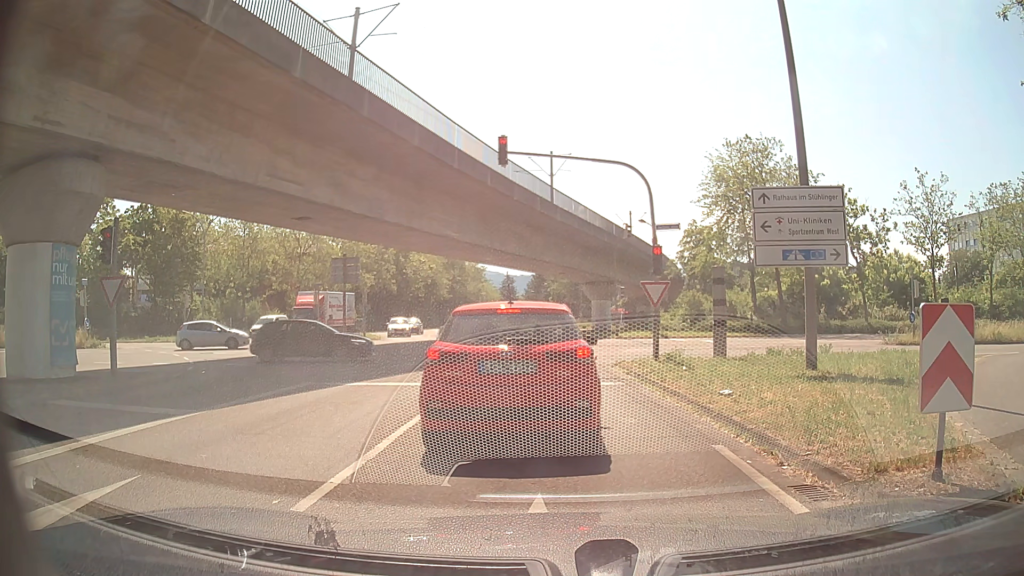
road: tertiary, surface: asphalt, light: Day
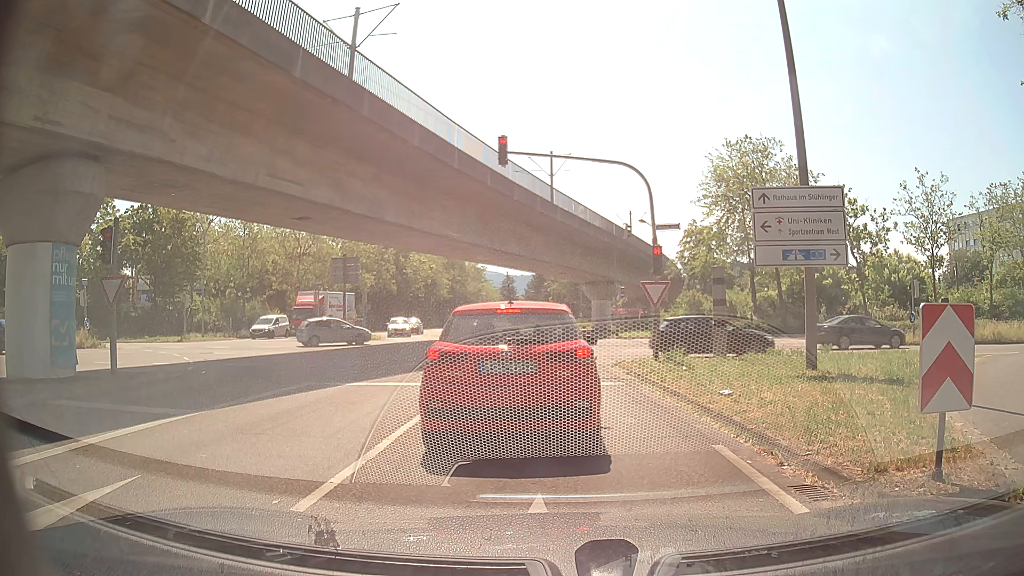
(0.0, 0.0) m; 0°
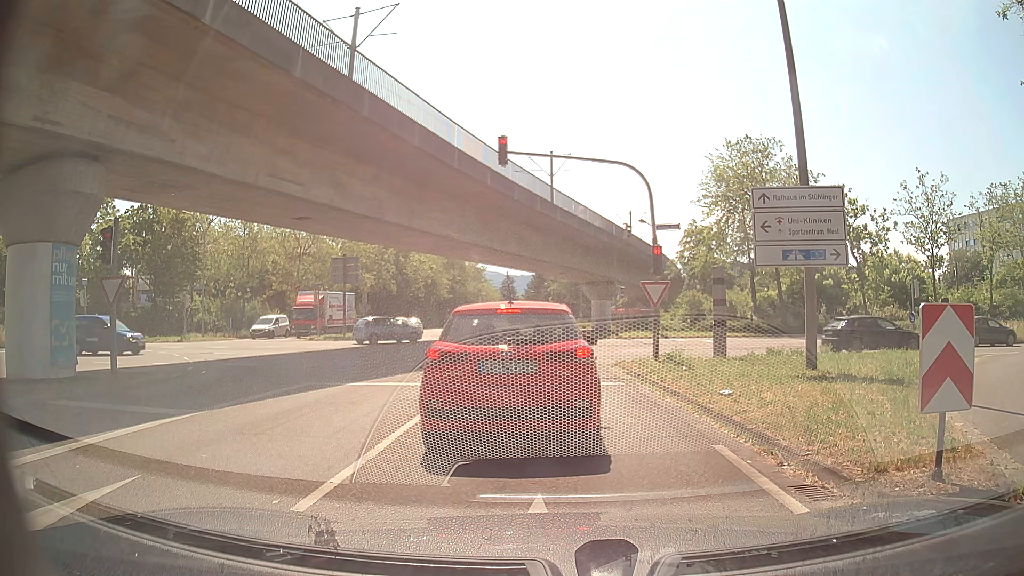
(0.0, 0.0) m; 0°
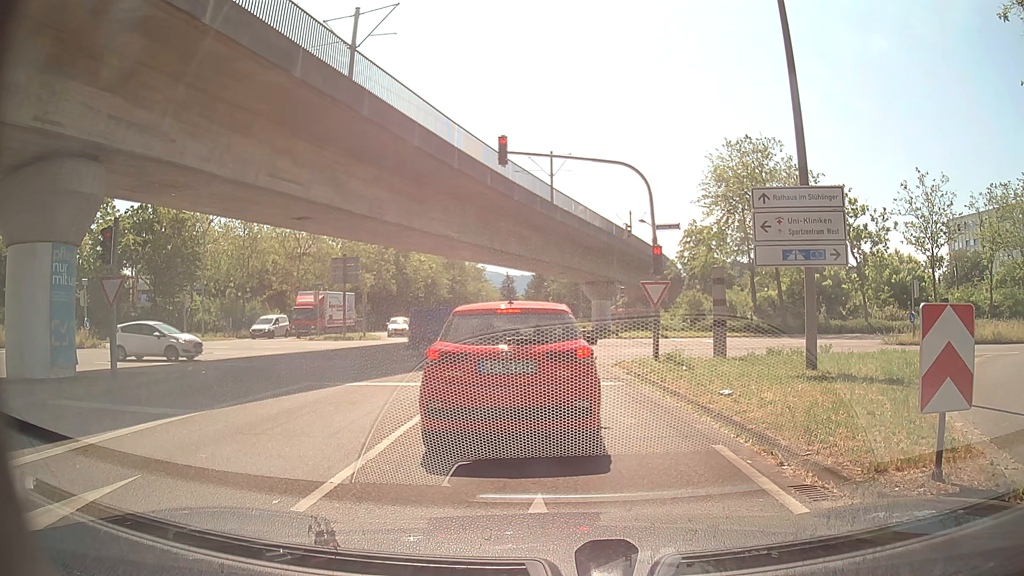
(0.0, 0.0) m; 0°
